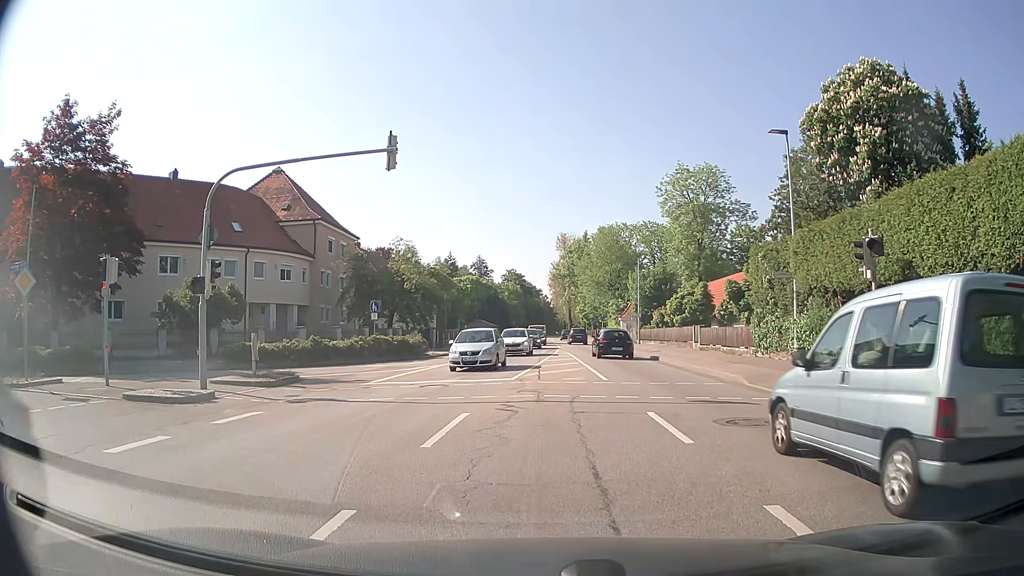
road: secondary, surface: asphalt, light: Day
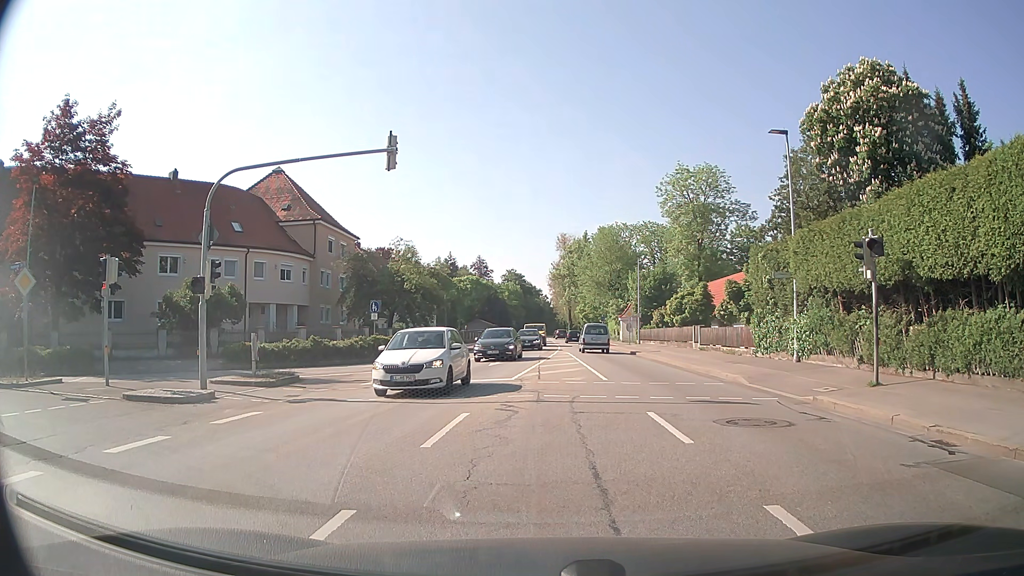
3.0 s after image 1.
(0.0, +0.1) m; 0°
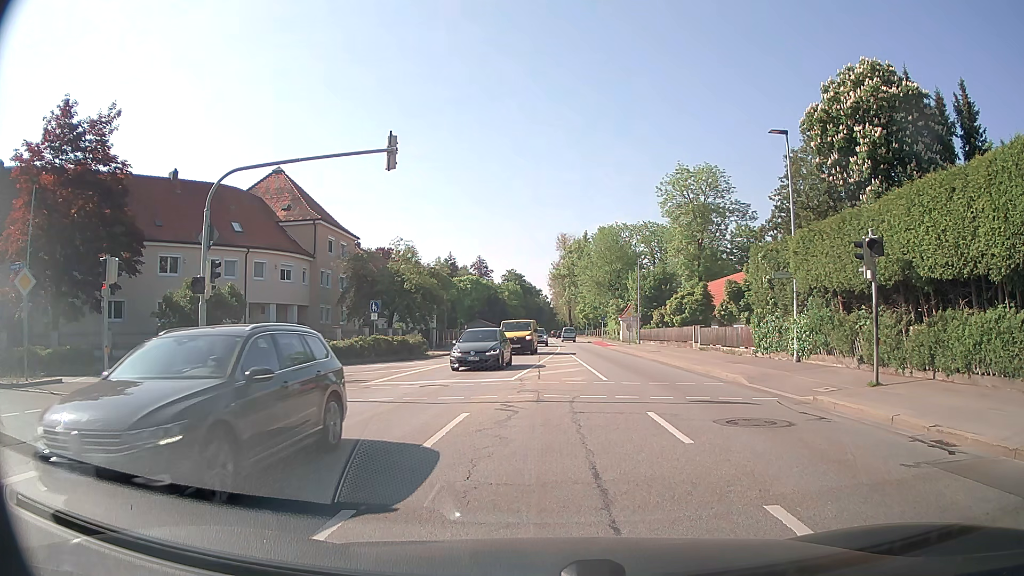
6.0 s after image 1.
(0.0, 0.0) m; 0°
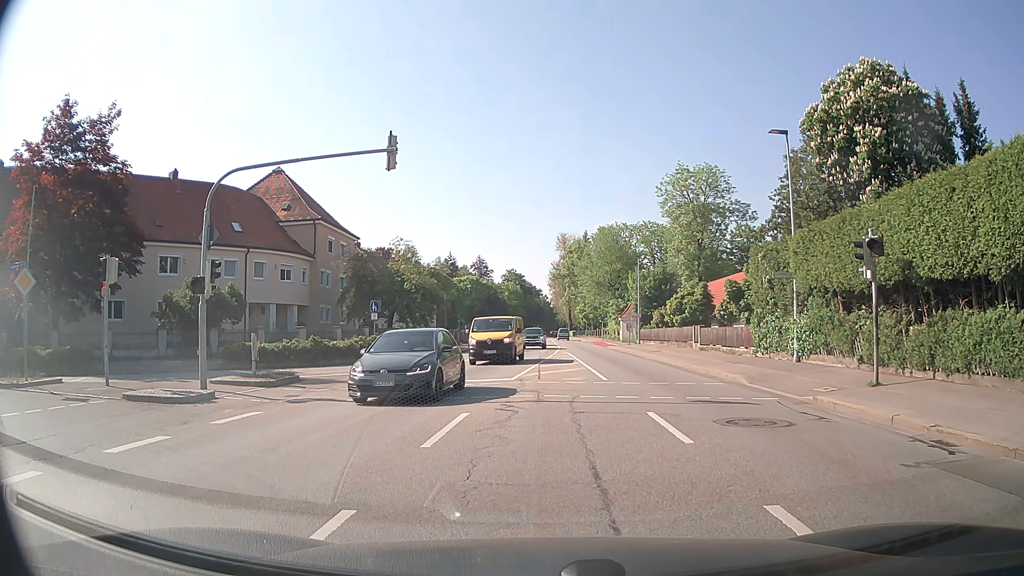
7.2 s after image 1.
(0.0, 0.0) m; 0°
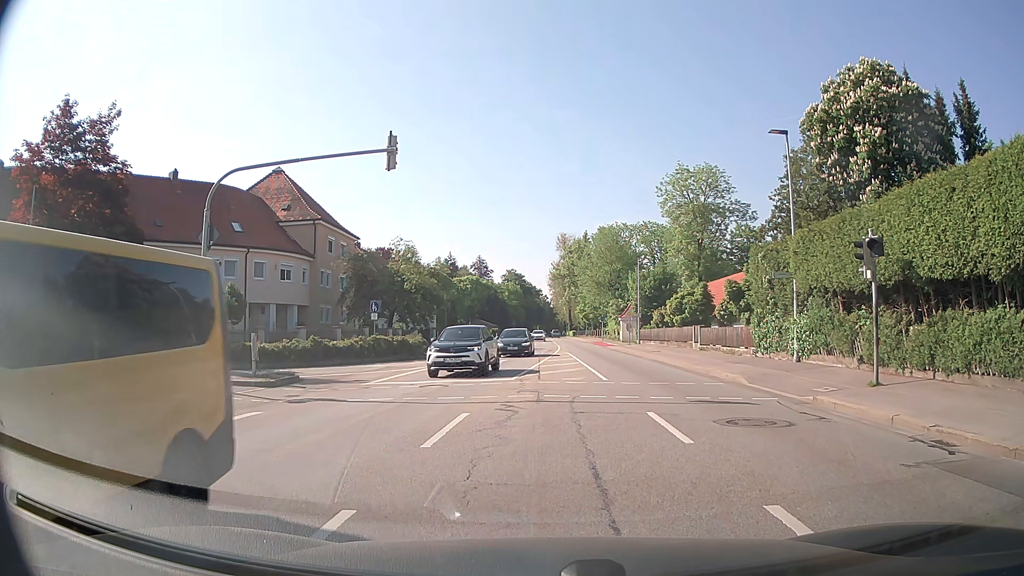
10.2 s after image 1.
(0.0, 0.0) m; 0°
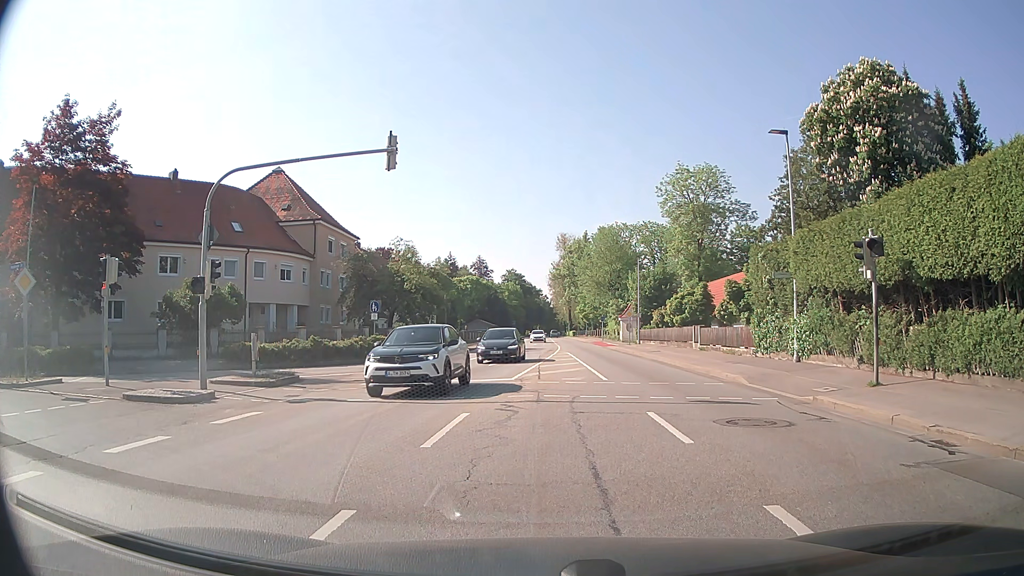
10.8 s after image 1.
(0.0, 0.0) m; 0°
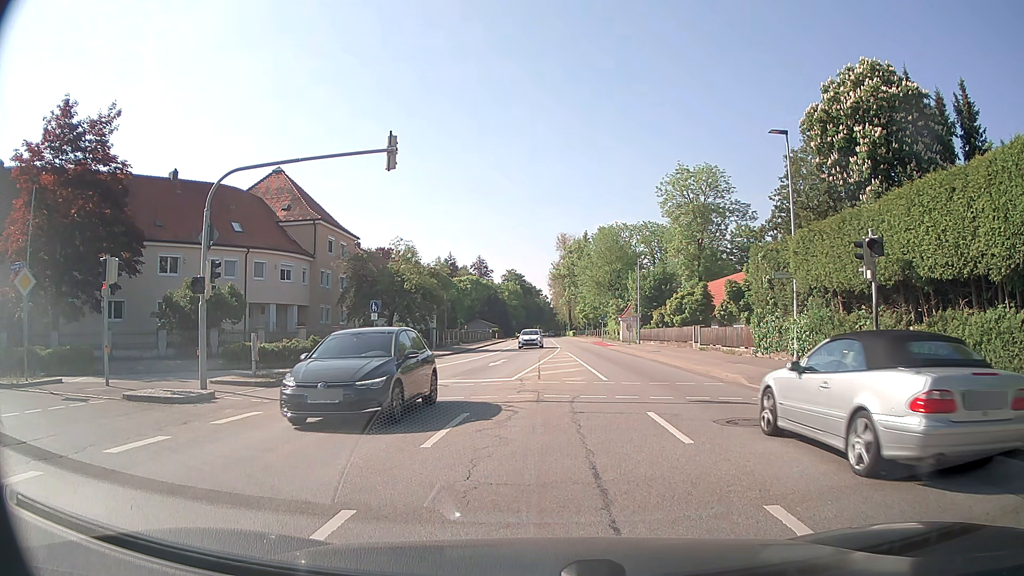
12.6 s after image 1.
(0.0, 0.0) m; 0°
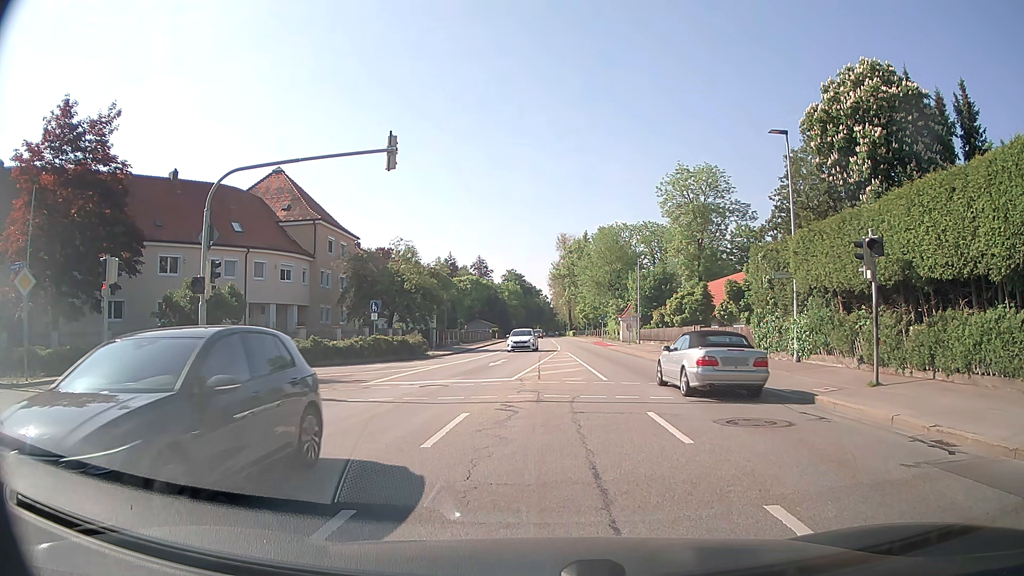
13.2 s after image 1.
(0.0, 0.0) m; 0°
(-5, +8) (-14, +11) (-24, +10) (-34, +9) (-44, +7) (-54, +6) (-64, +6) (-74, +6) (-84, +6) (-94, +6) m
